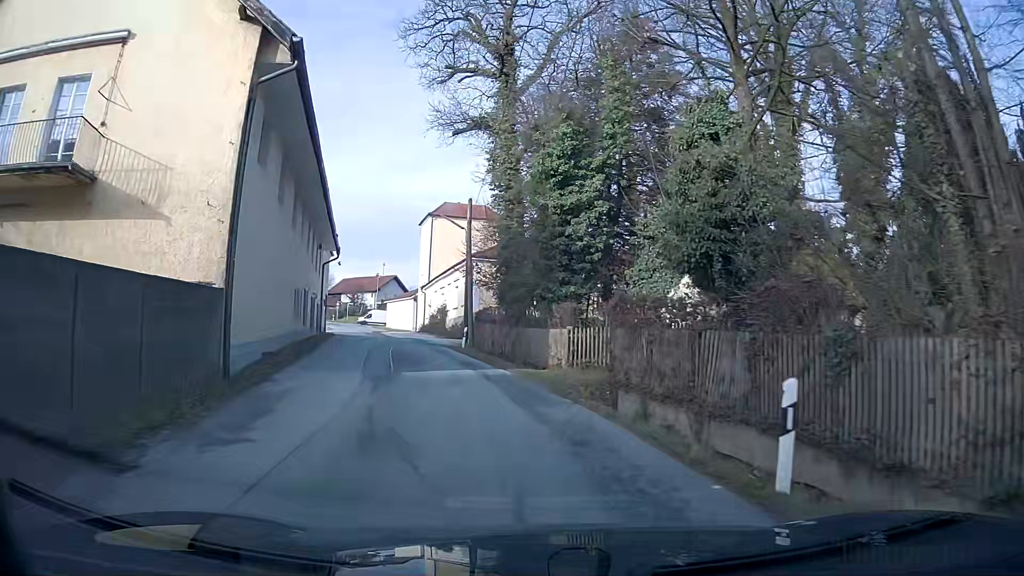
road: unclassified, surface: asphalt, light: Day
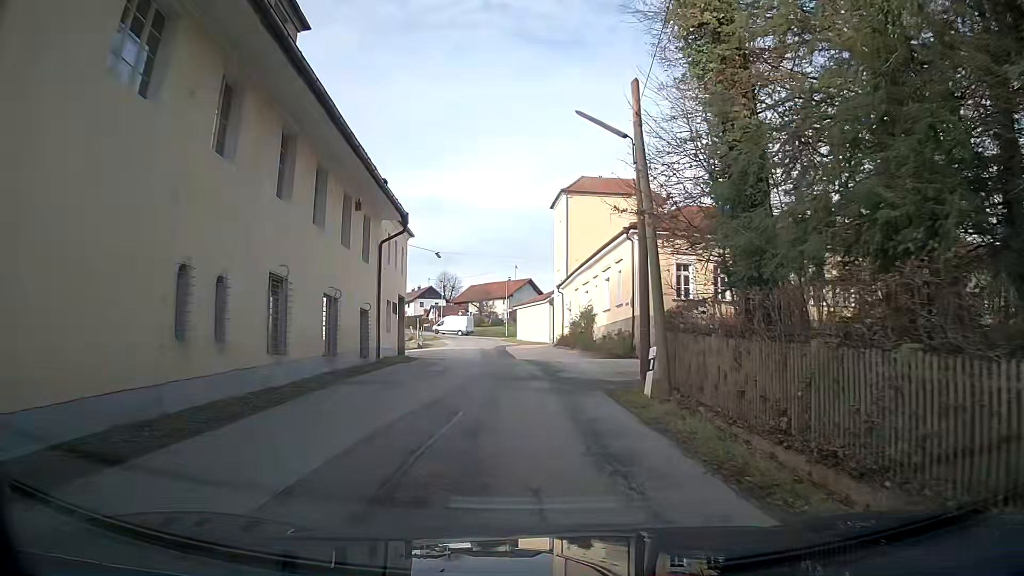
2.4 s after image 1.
(-2.0, +18.0) m; -10°
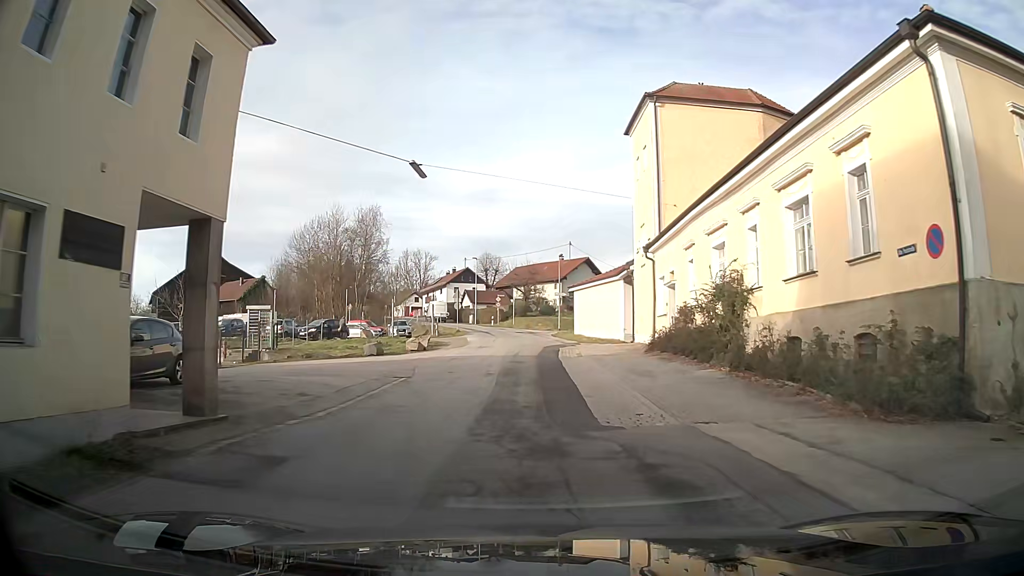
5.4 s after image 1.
(-1.2, +23.1) m; -6°
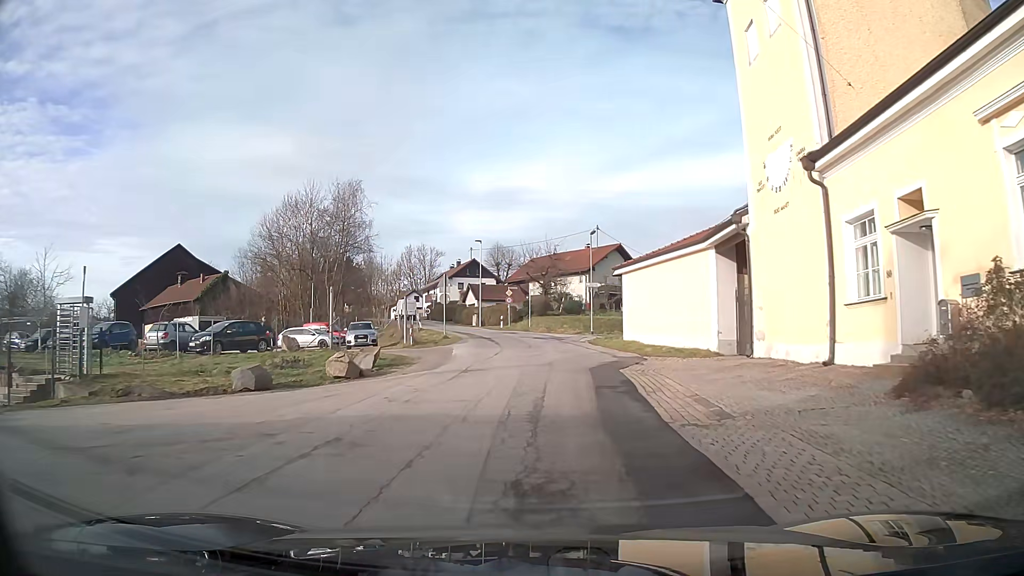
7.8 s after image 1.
(0.0, +18.9) m; 0°
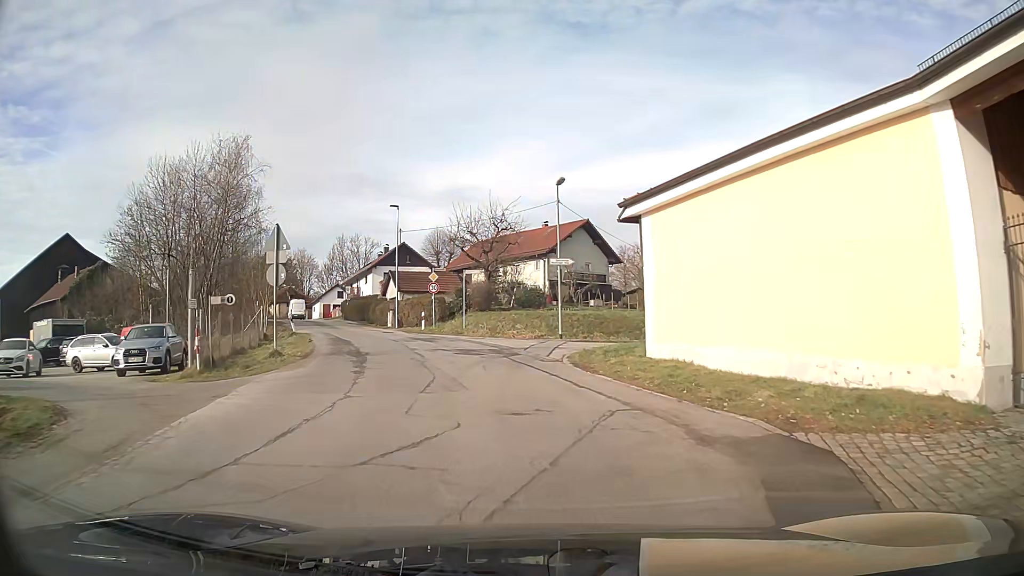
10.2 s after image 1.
(+0.7, +18.9) m; +3°
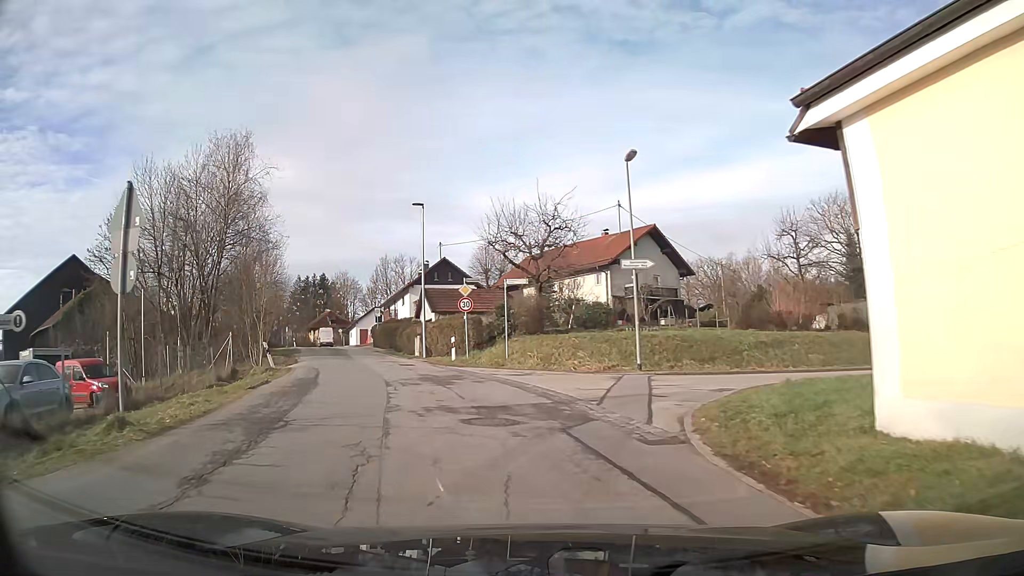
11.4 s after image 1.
(-0.4, +9.3) m; -6°
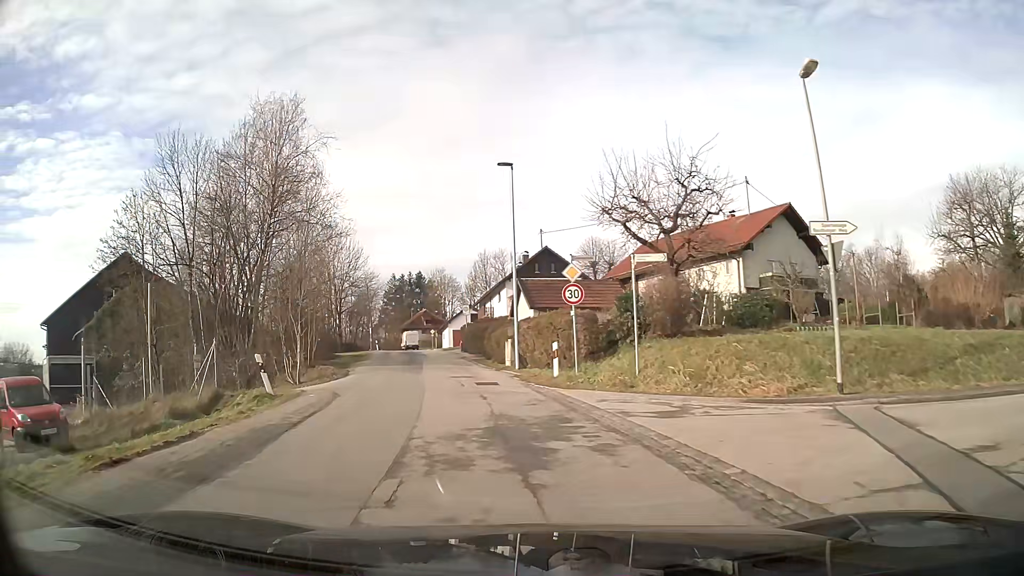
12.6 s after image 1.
(-0.7, +9.0) m; -9°
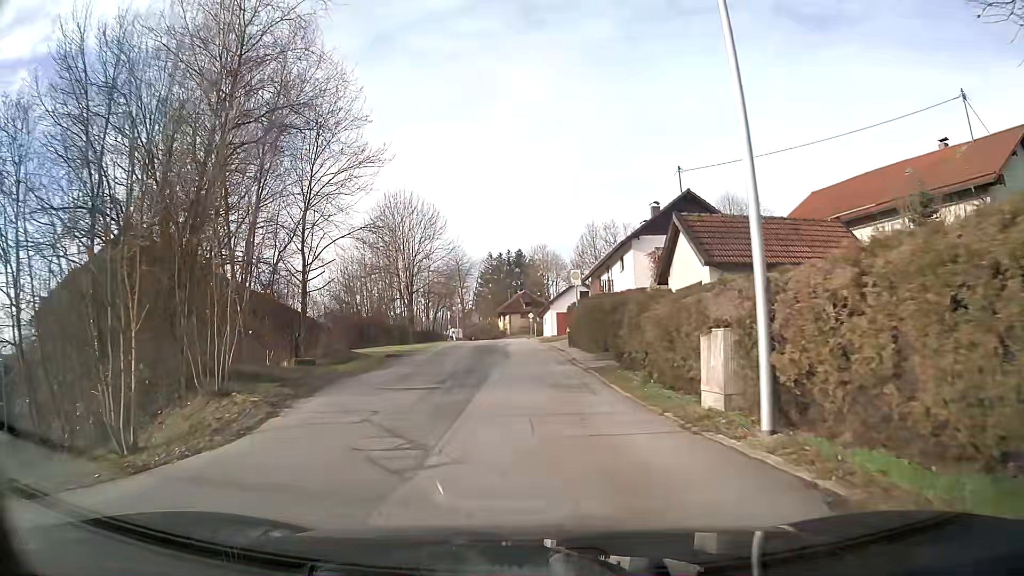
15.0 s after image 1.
(-1.6, +18.0) m; -8°
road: residential
